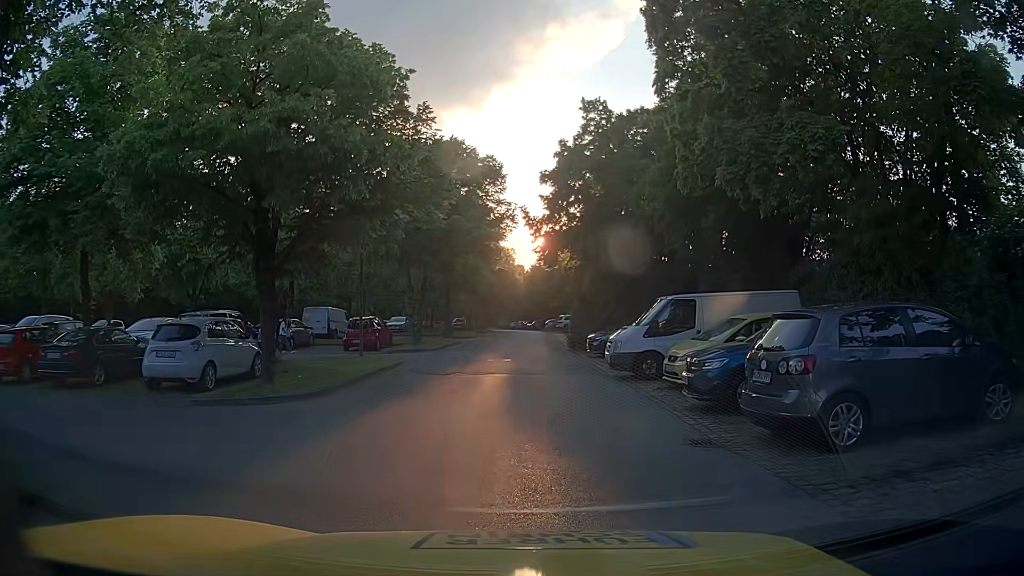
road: service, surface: asphalt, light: Day
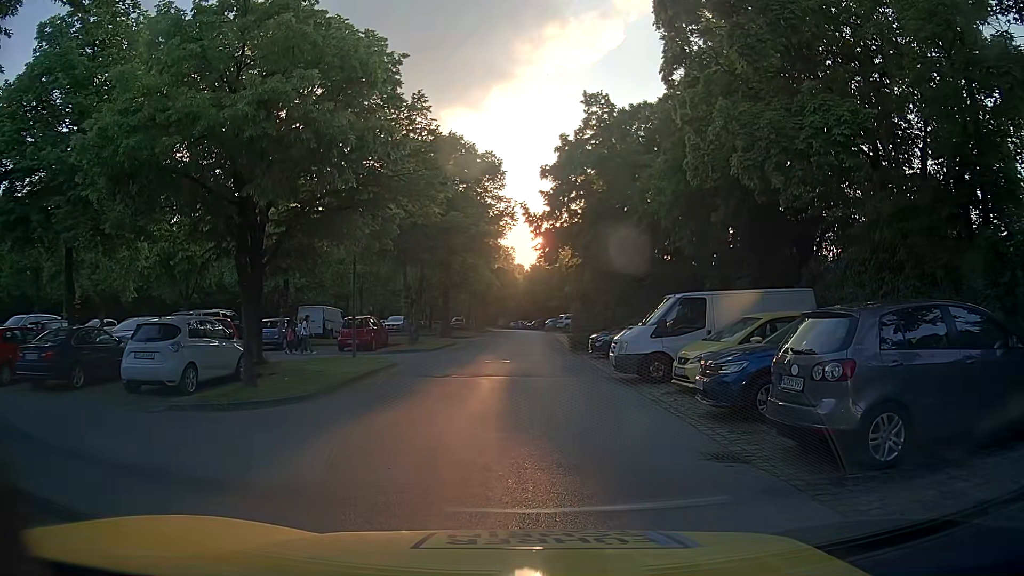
(0.0, +0.9) m; 0°
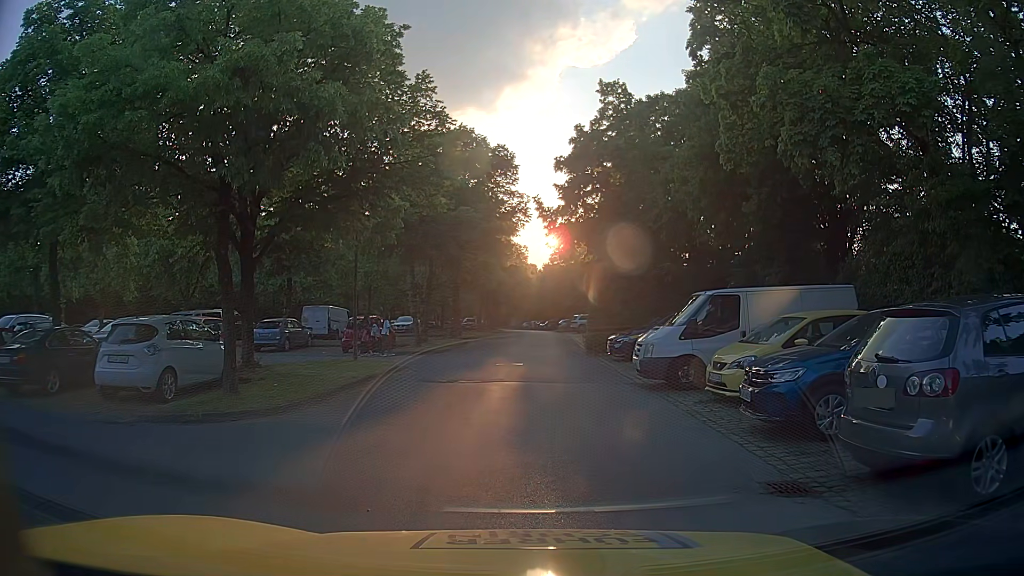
(0.0, +1.5) m; 0°
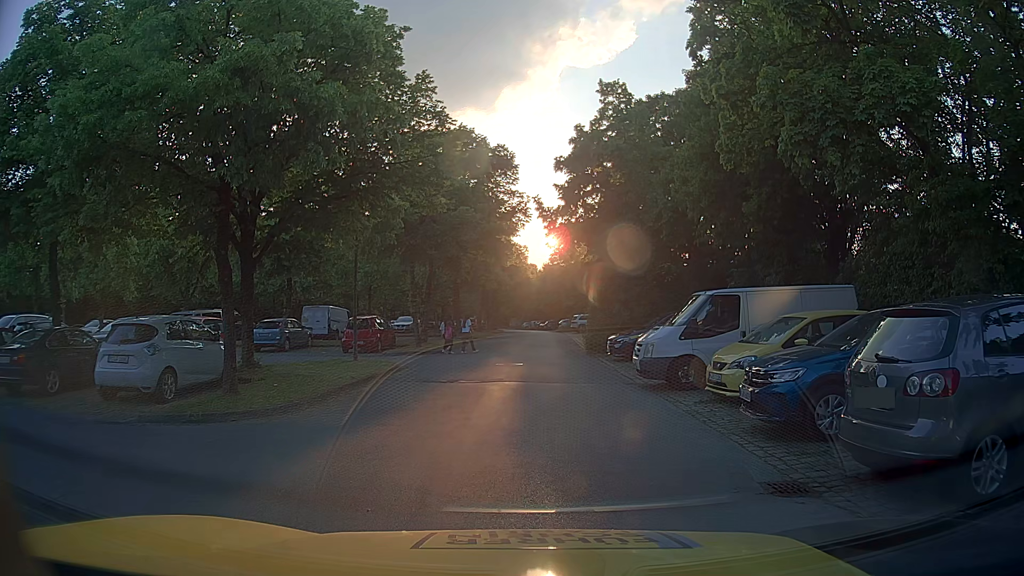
(0.0, +0.1) m; 0°
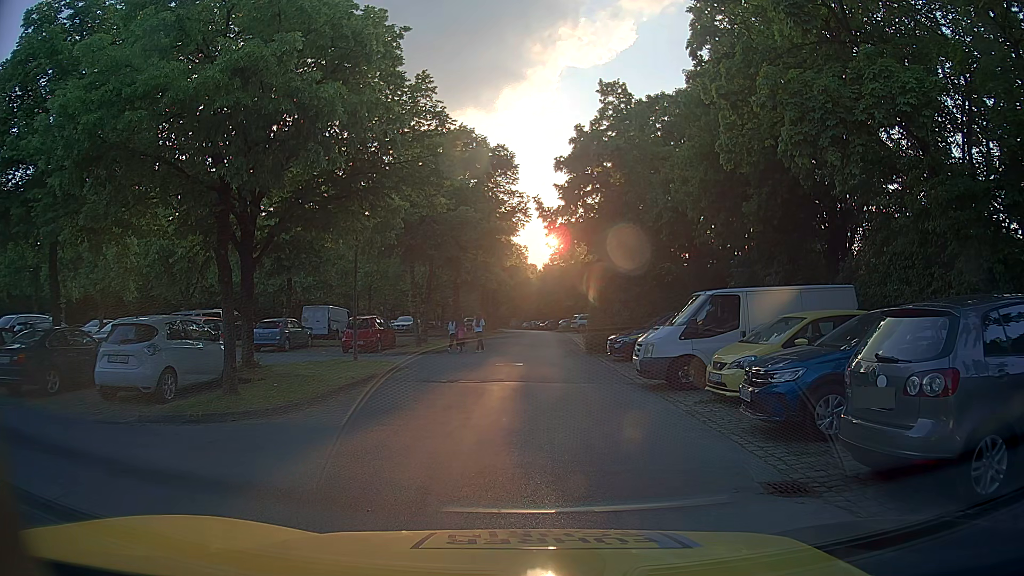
(0.0, 0.0) m; 0°
